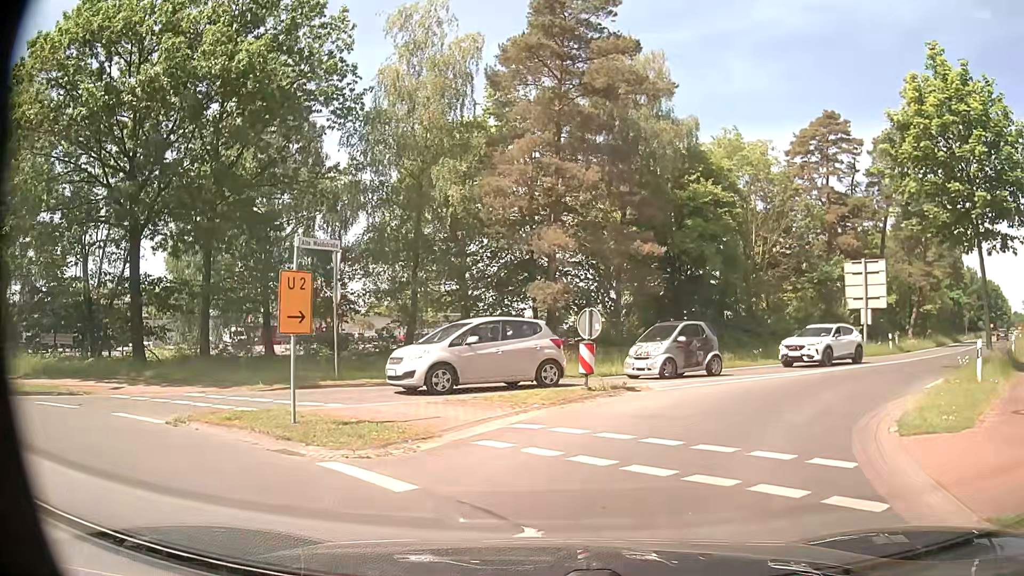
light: Day
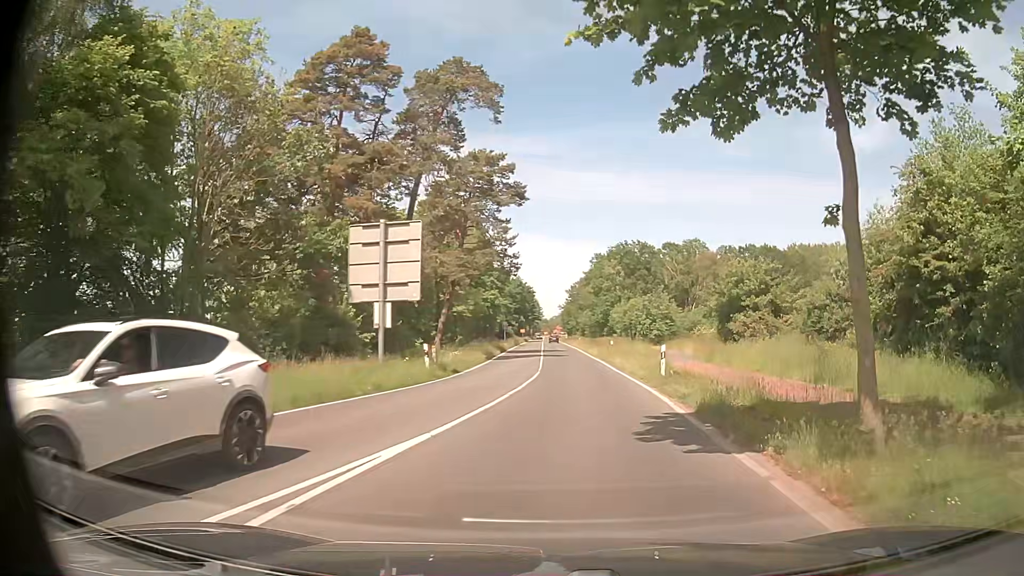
(+6.4, +15.5) m; +43°
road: tertiary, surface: asphalt
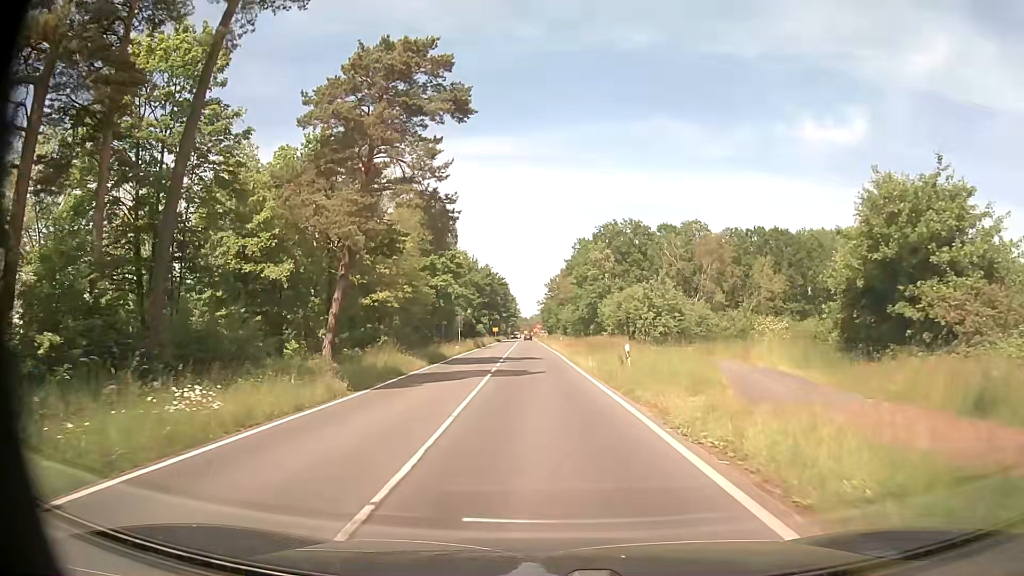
(+1.0, +22.1) m; +2°
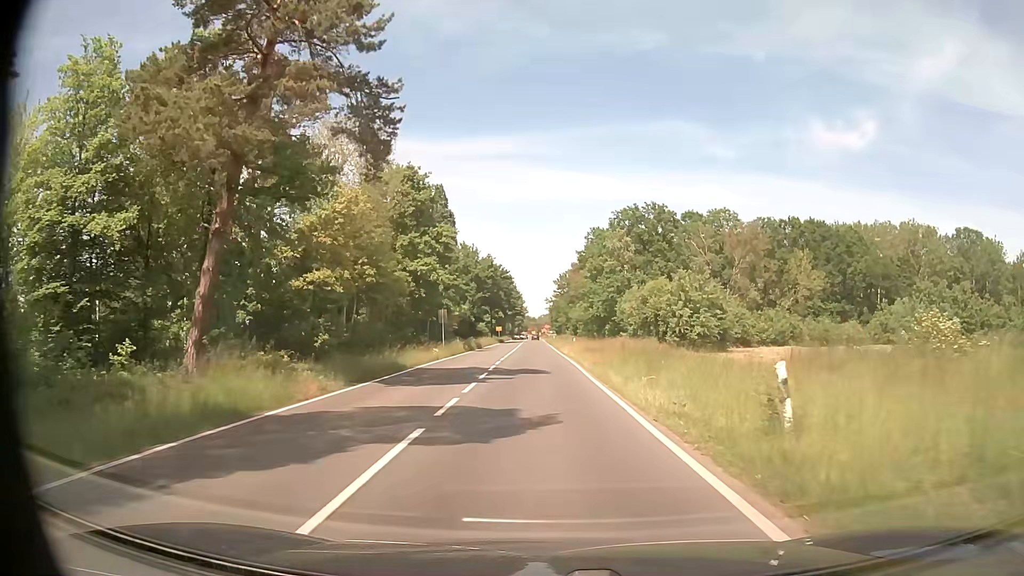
(0.0, +14.0) m; -1°
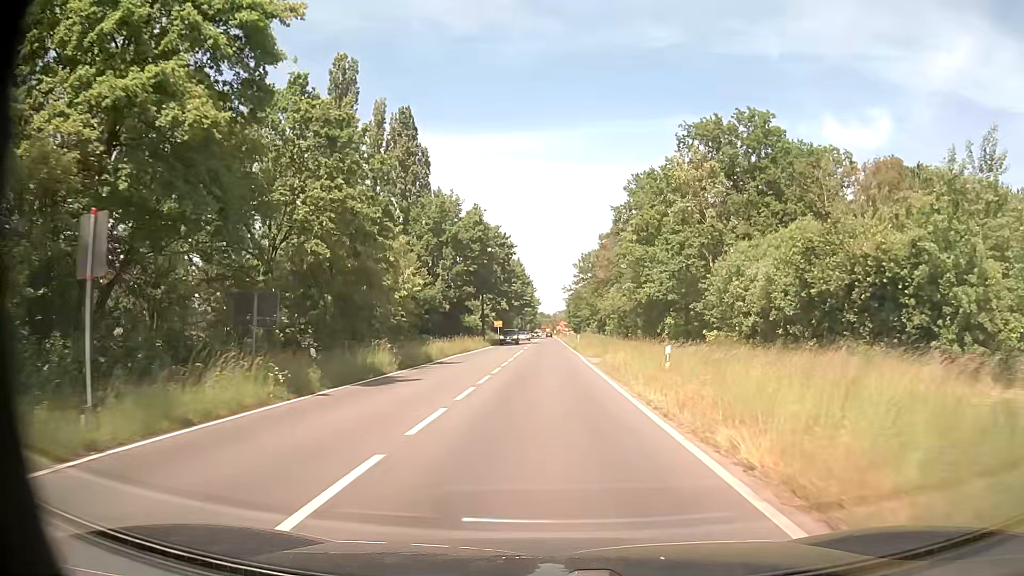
(-0.1, +38.6) m; -1°
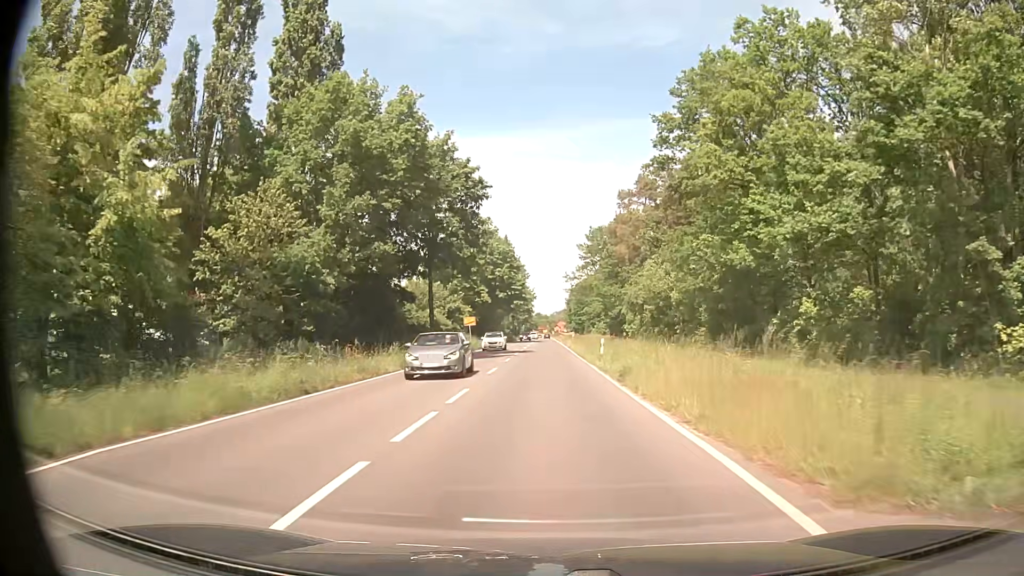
(+0.1, +32.2) m; 0°
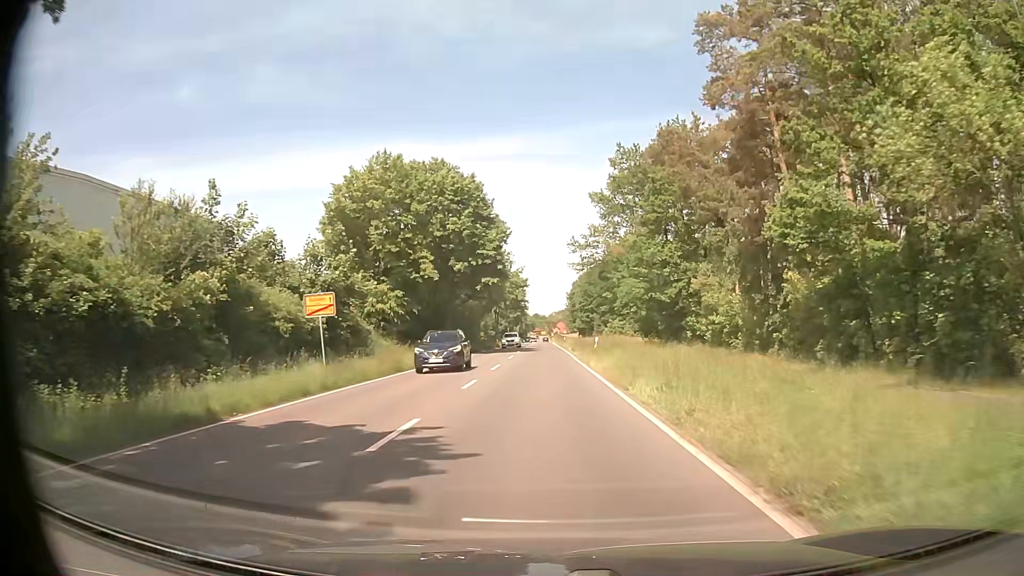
(0.0, +41.2) m; 0°
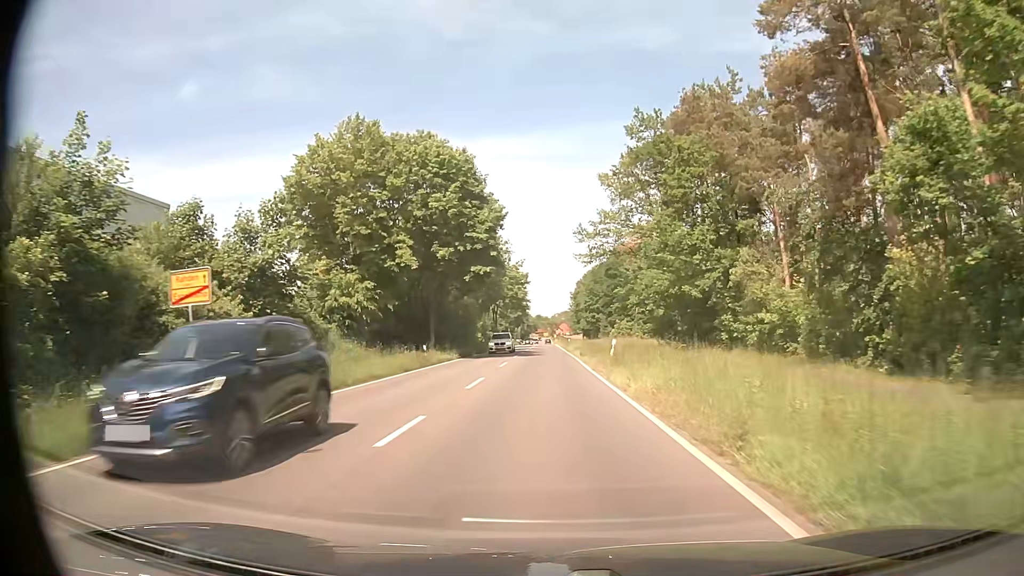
(0.0, +8.8) m; +1°
(0, +10) (0, +20) (0, +30) (0, +40) (-1, +50) (-1, +60) (-1, +70) (-1, +80) (-1, +90) (-1, +100) m
